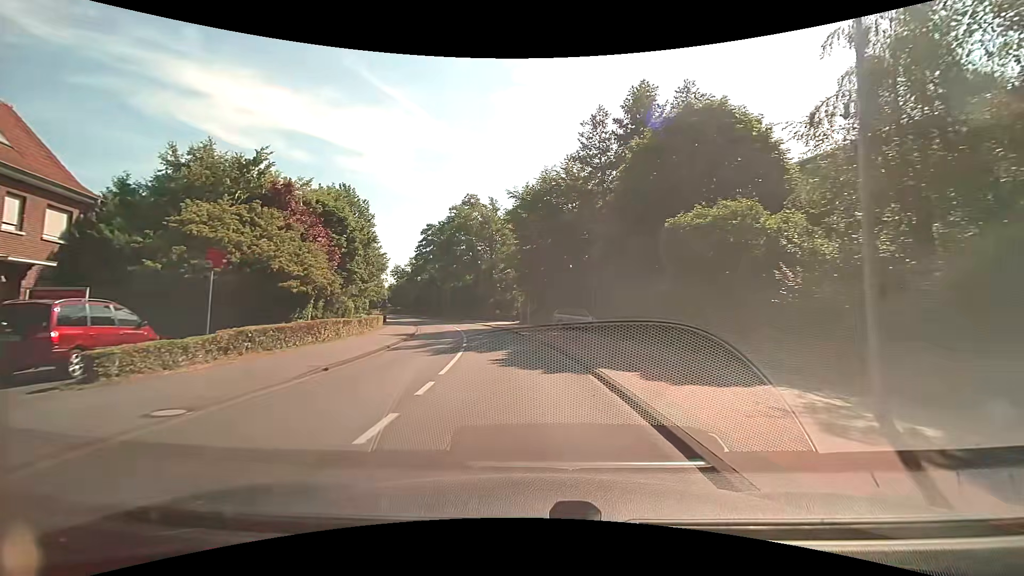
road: tertiary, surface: asphalt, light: Day
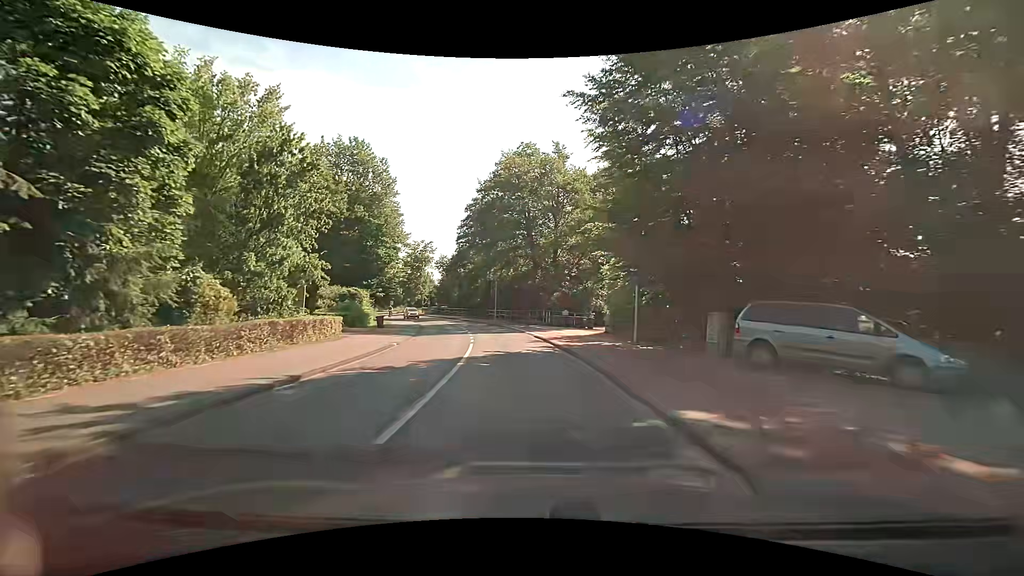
(-1.6, +24.7) m; -8°
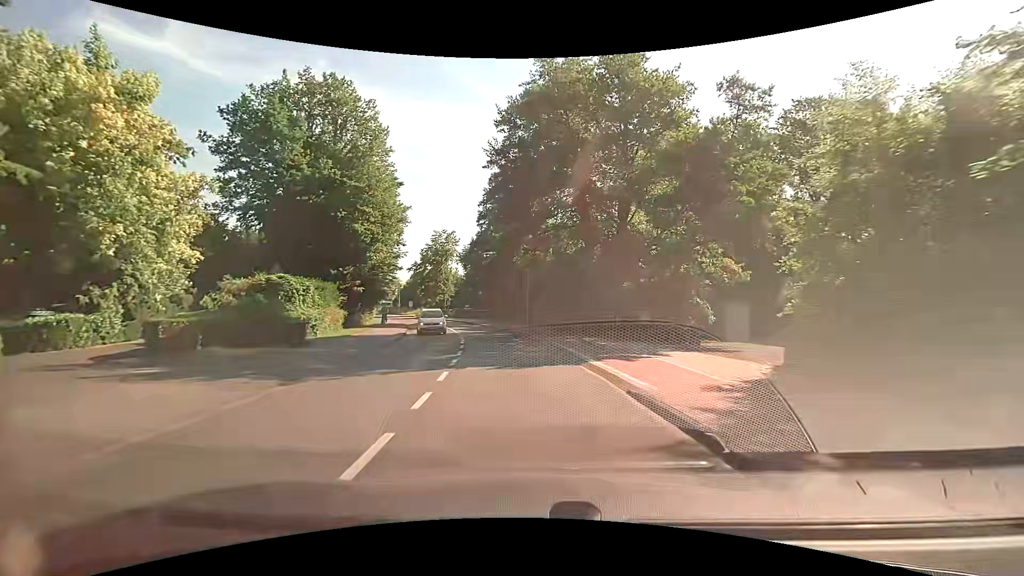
(-0.7, +18.6) m; -4°
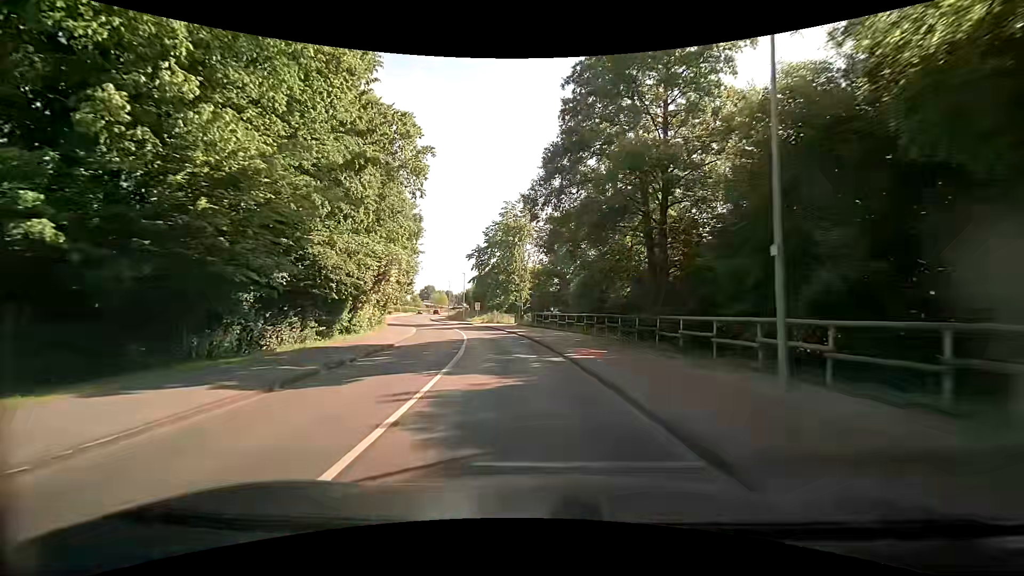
(-2.8, +31.0) m; -11°
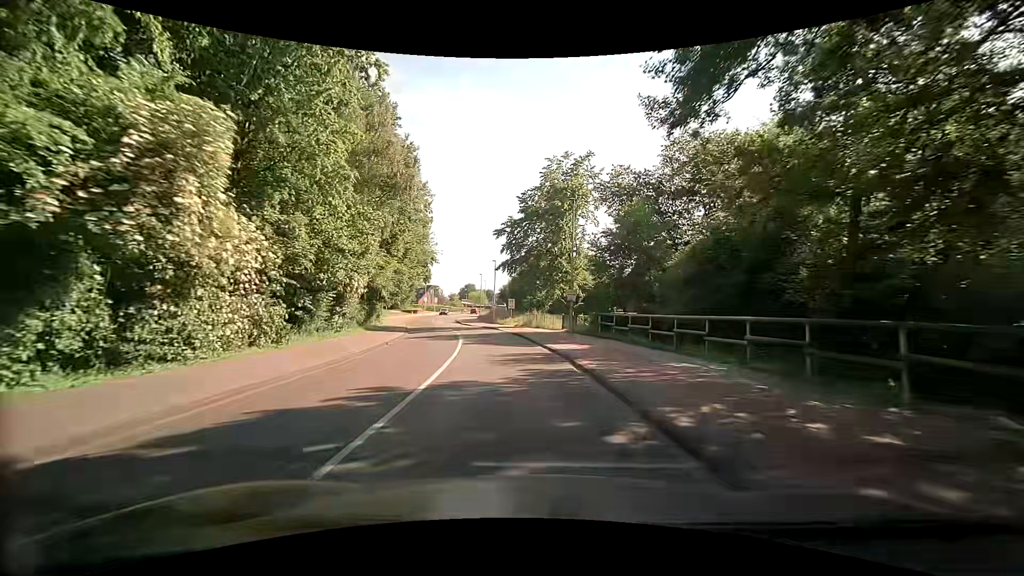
(-0.9, +19.0) m; -5°
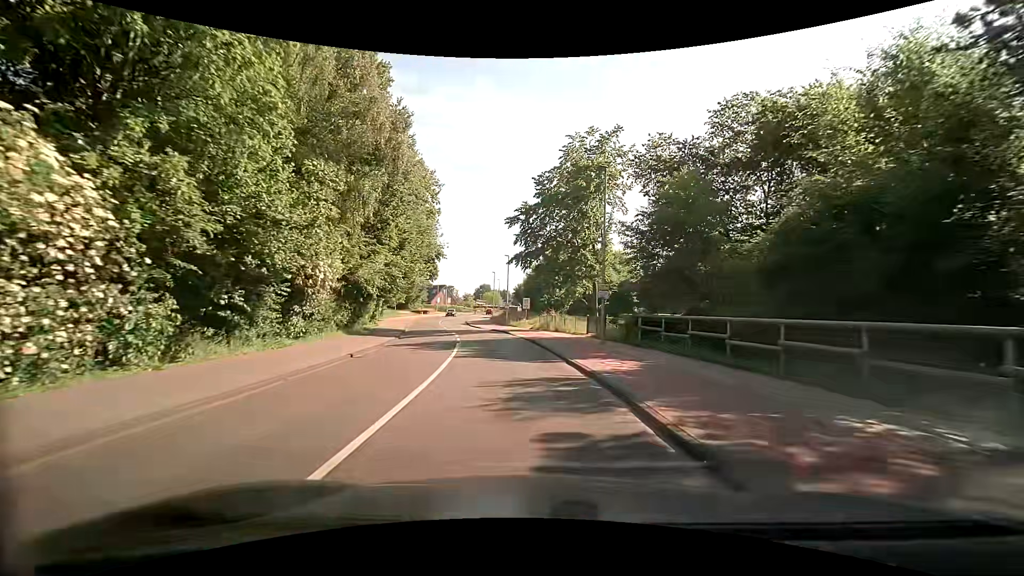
(-0.1, +6.4) m; -1°
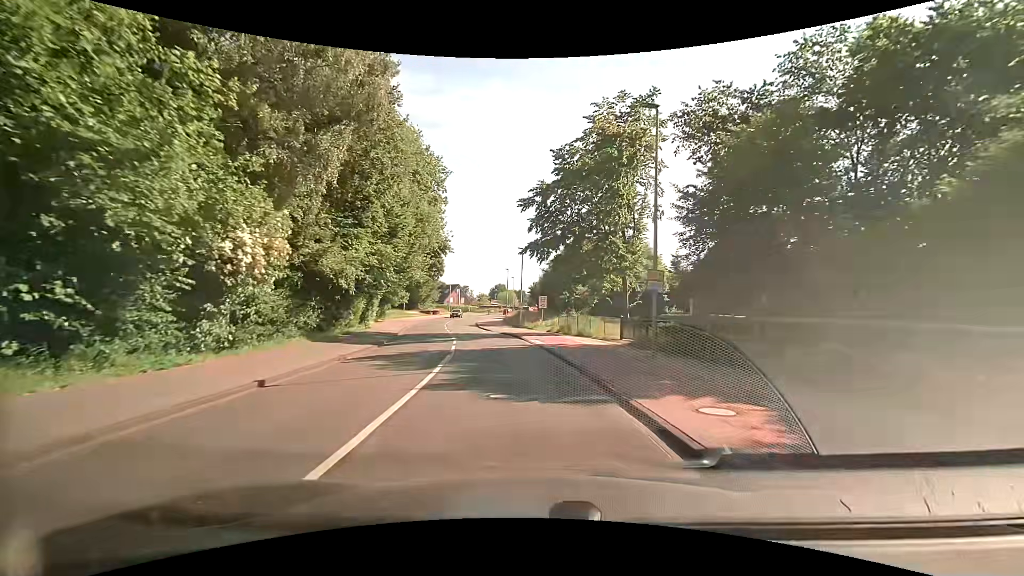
(-0.2, +6.4) m; -3°
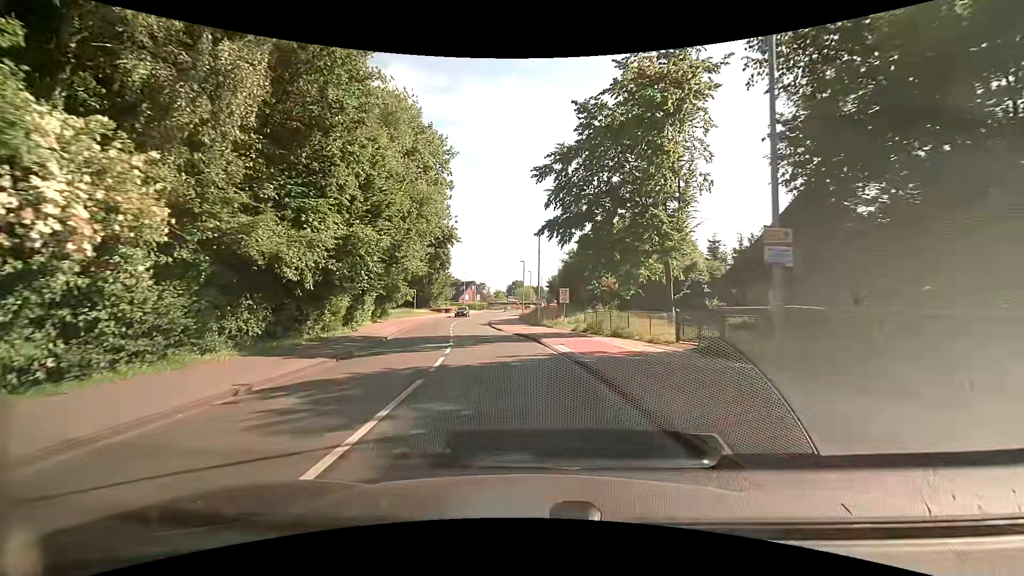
(0.0, +6.4) m; -1°
(0, +10) (-2, +20) (-4, +30) (-5, +40) (-7, +50) (-8, +59) (-8, +69) (-8, +79) (-8, +89) (-7, +99) m
